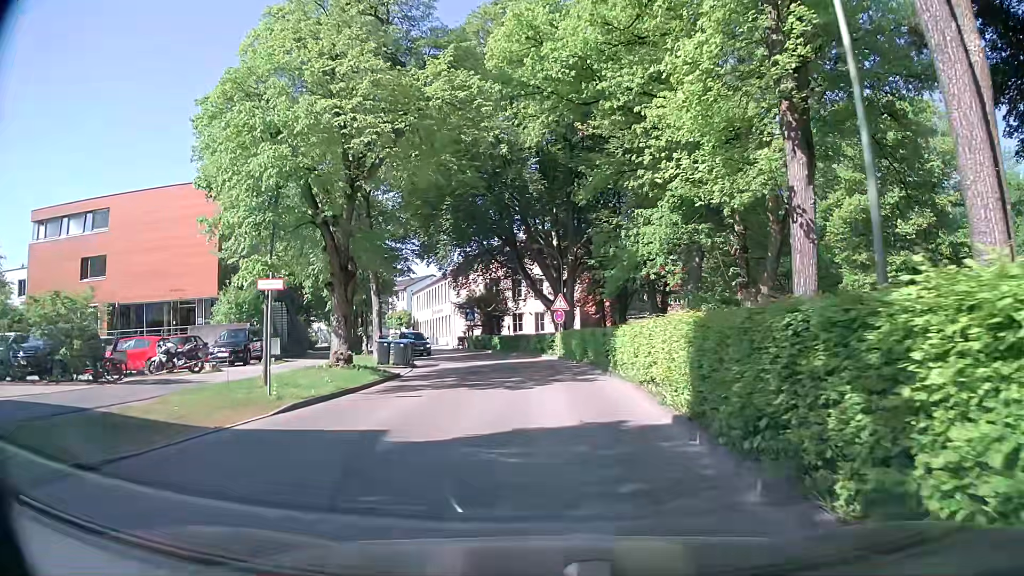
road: residential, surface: asphalt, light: Day
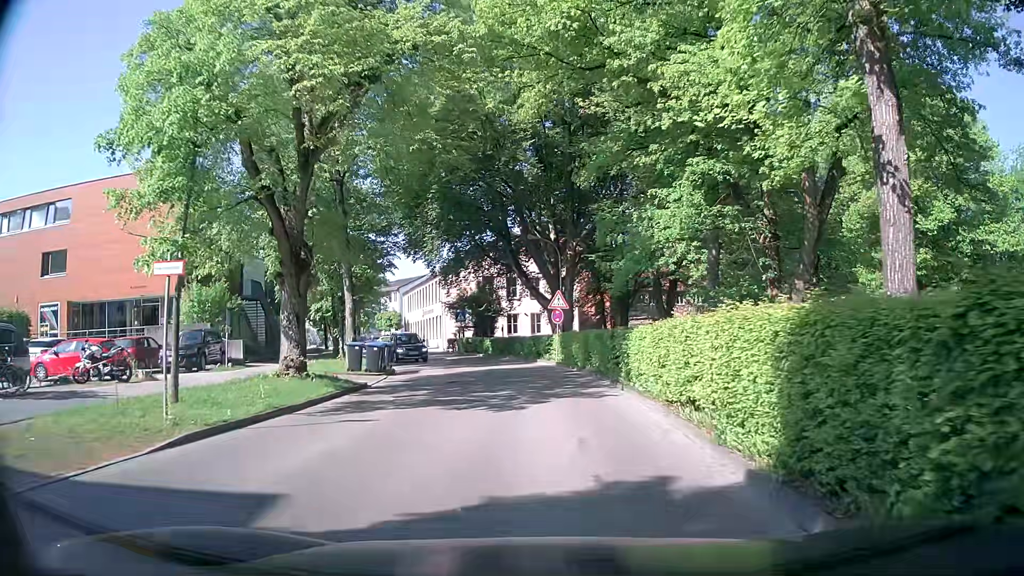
(-0.1, +3.8) m; -2°
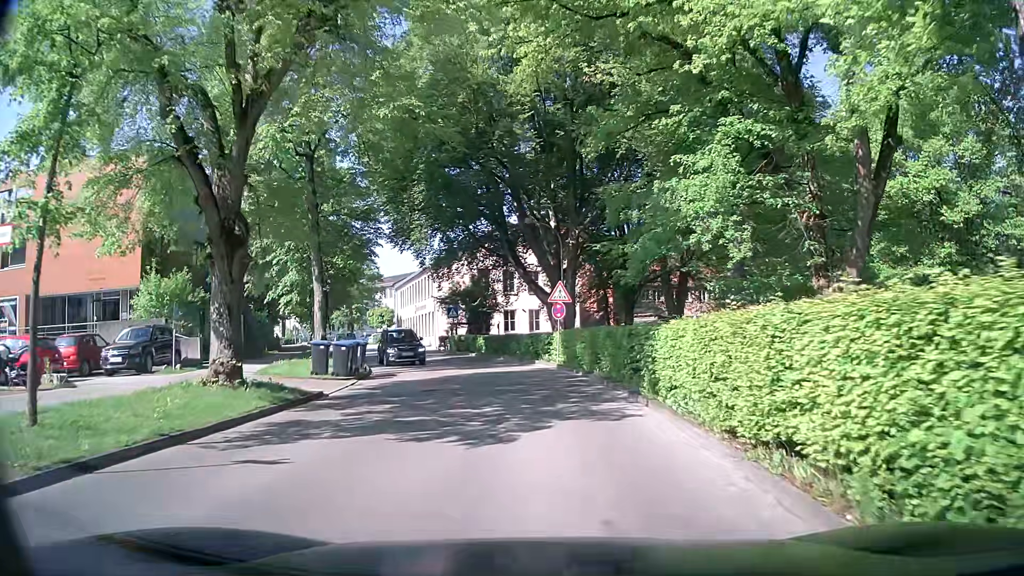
(+0.1, +3.8) m; +1°
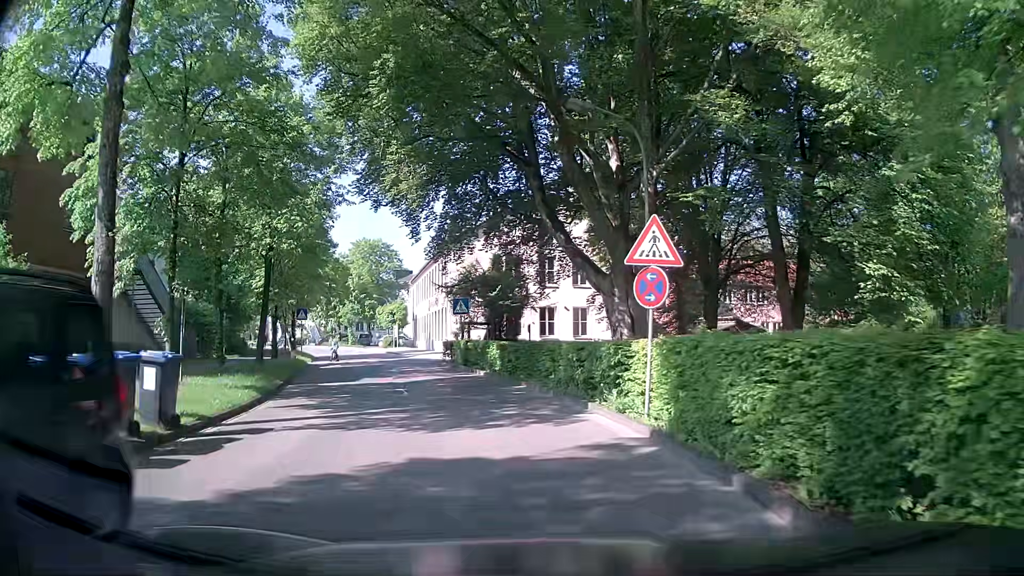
(-0.1, +14.5) m; -3°
